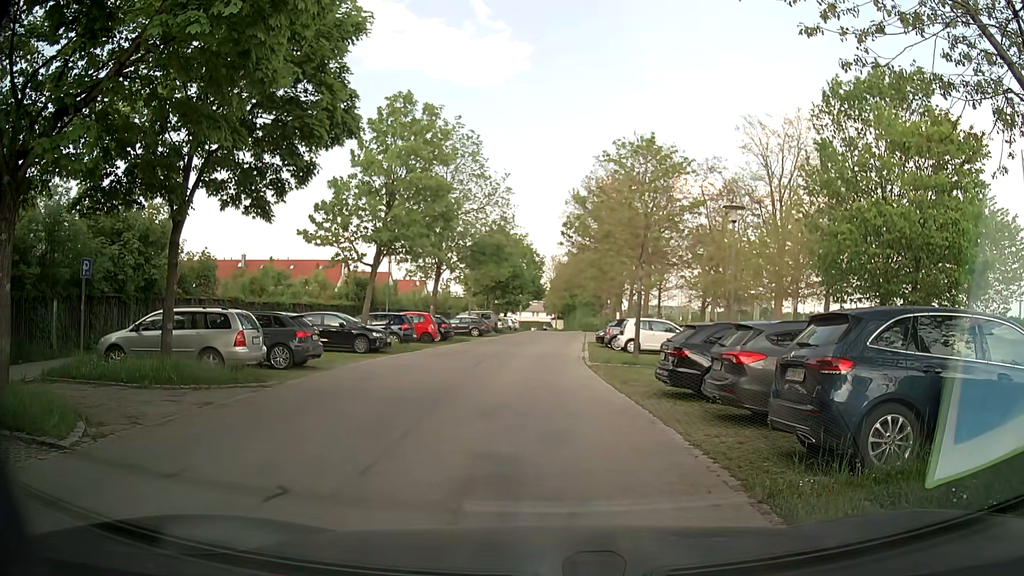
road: residential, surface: asphalt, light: Day
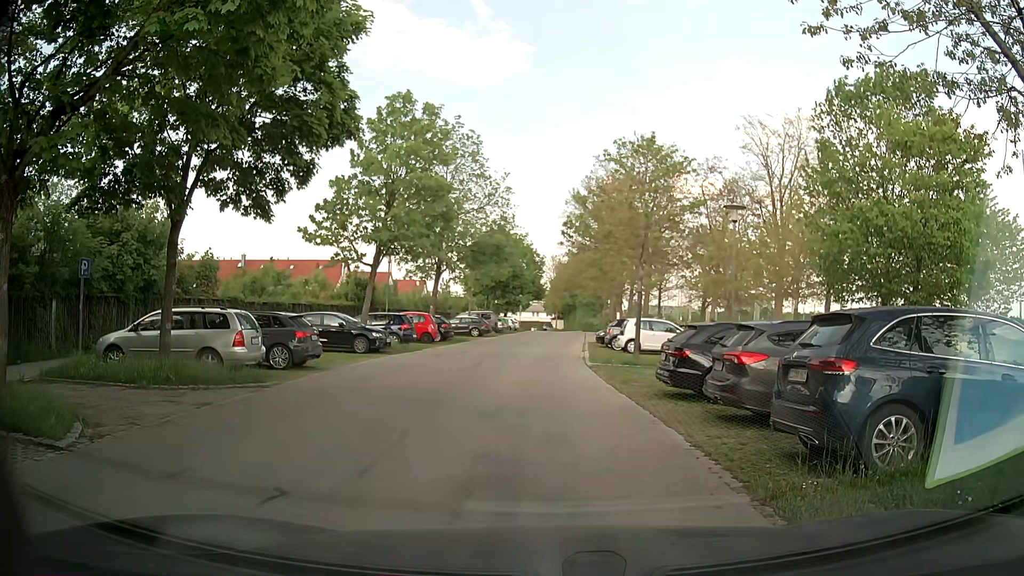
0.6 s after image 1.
(0.0, 0.0) m; 0°
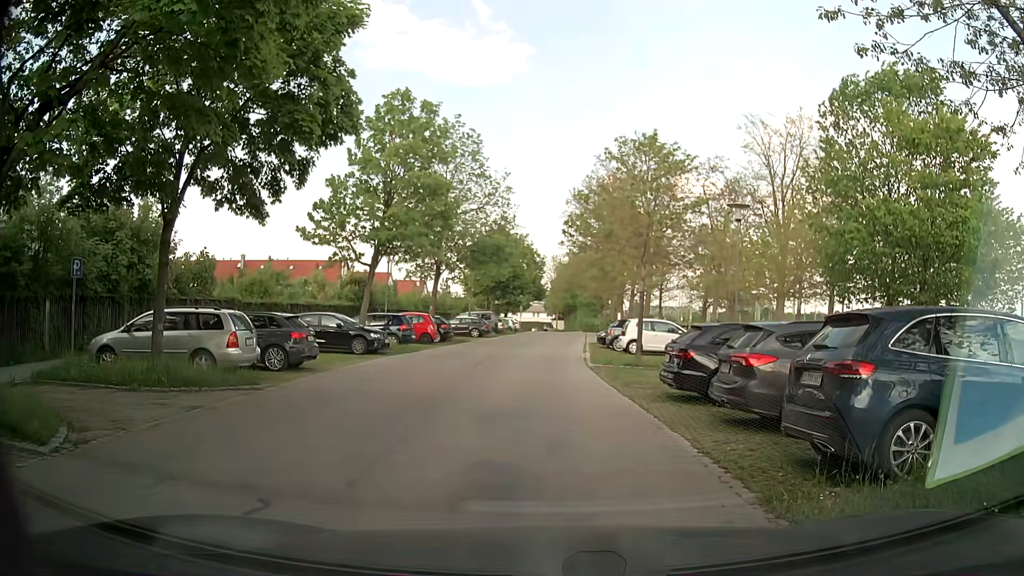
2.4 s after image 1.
(0.0, +0.3) m; 0°
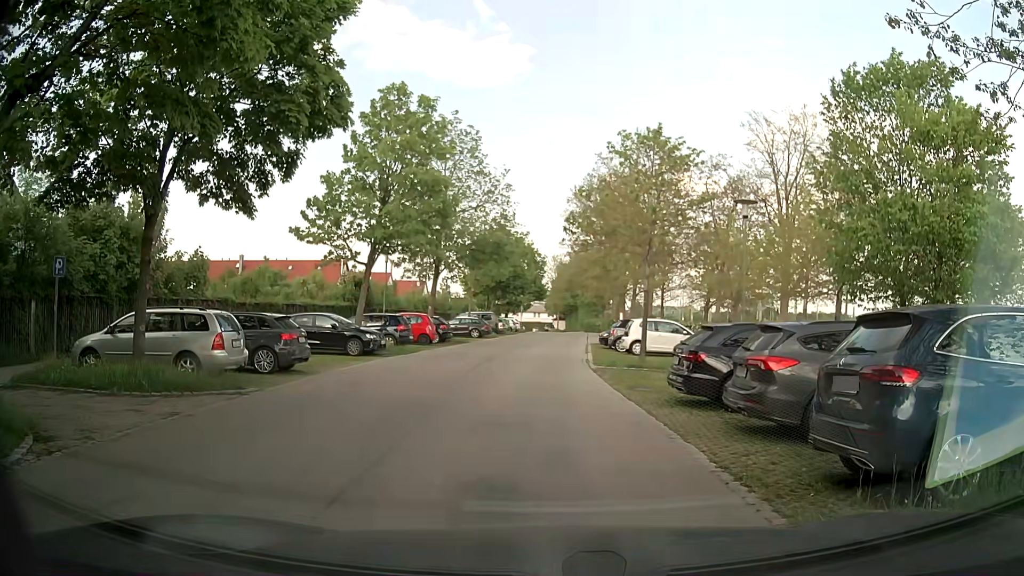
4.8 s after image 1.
(0.0, +0.7) m; 0°
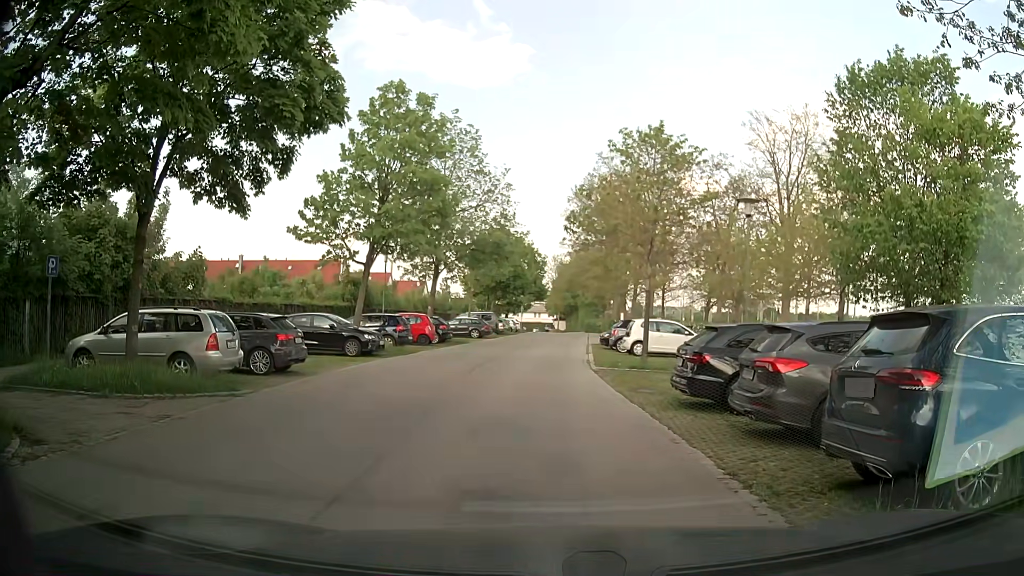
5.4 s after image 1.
(0.0, +0.3) m; 0°
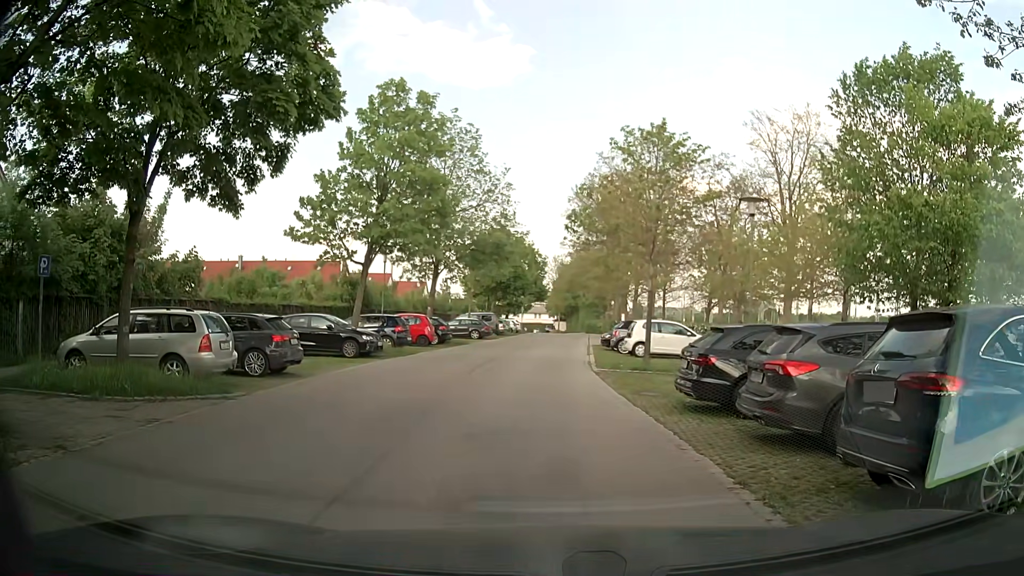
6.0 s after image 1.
(0.0, +0.3) m; 0°
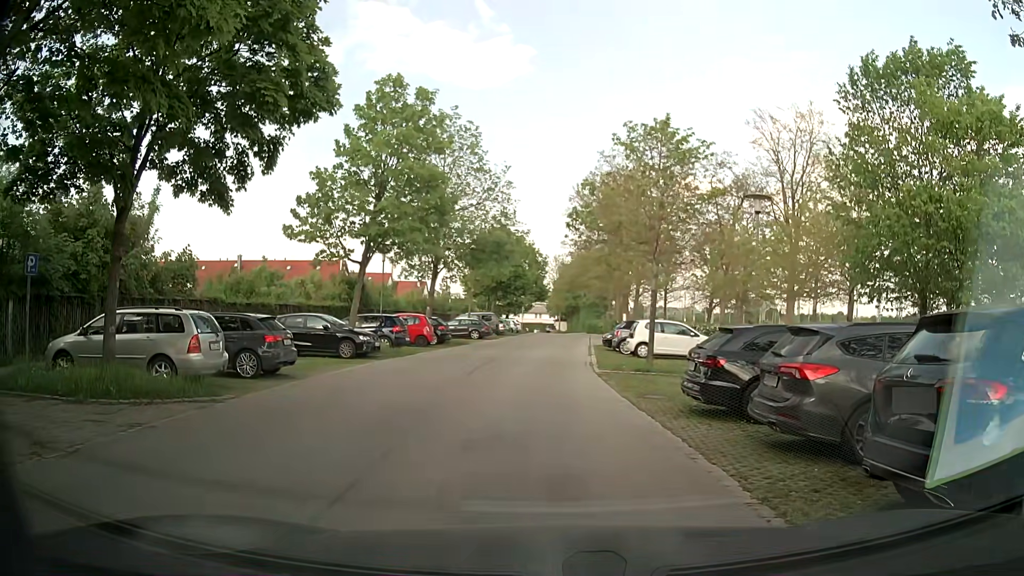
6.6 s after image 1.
(0.0, +0.5) m; 0°
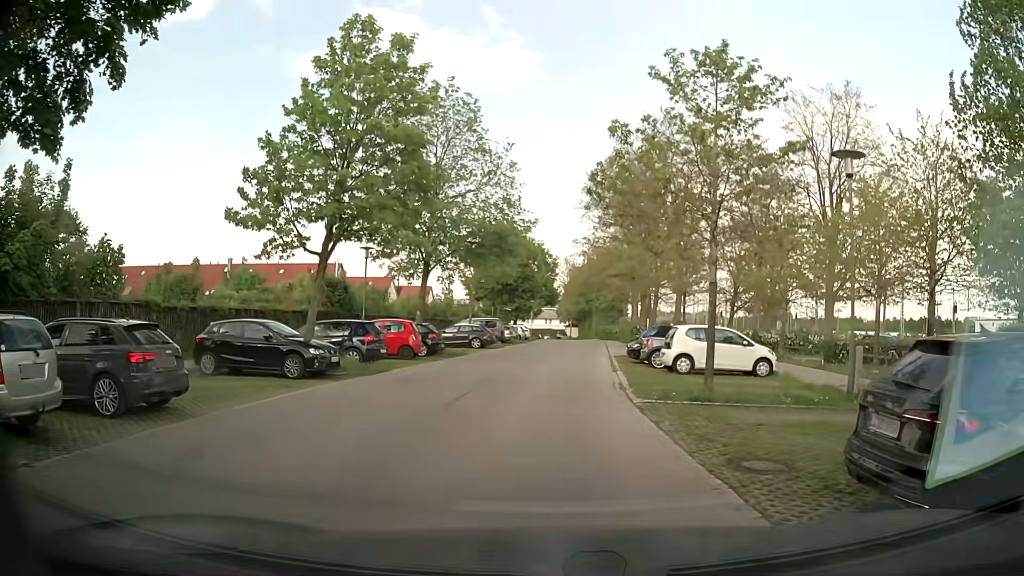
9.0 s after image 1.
(+0.1, +6.2) m; +1°
